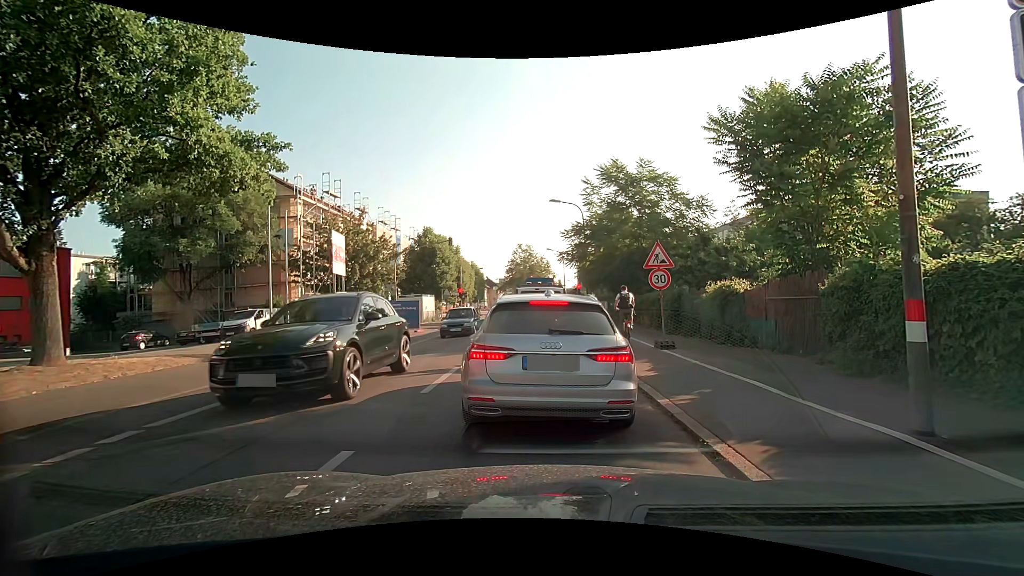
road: secondary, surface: asphalt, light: Day
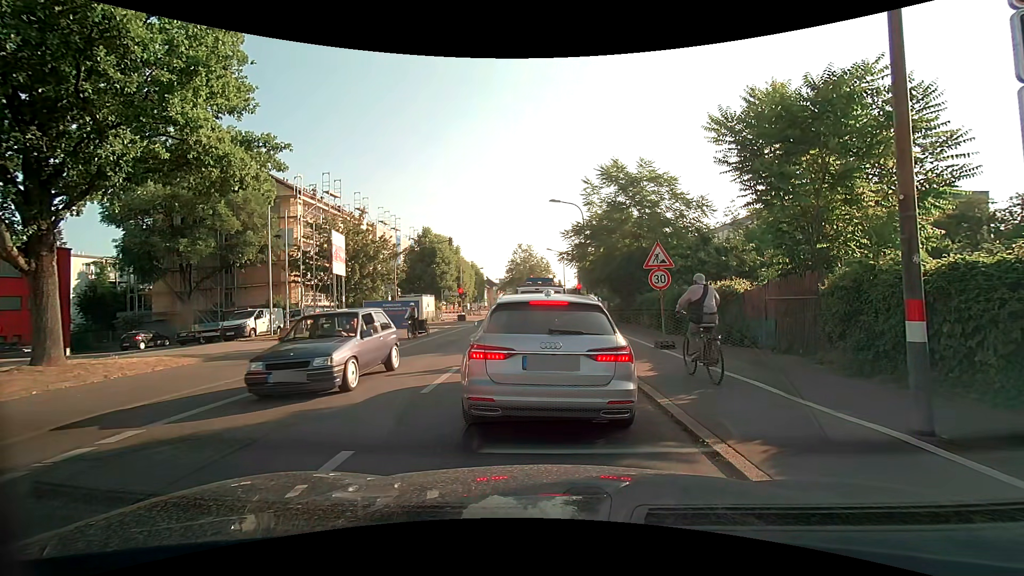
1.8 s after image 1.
(0.0, 0.0) m; 0°
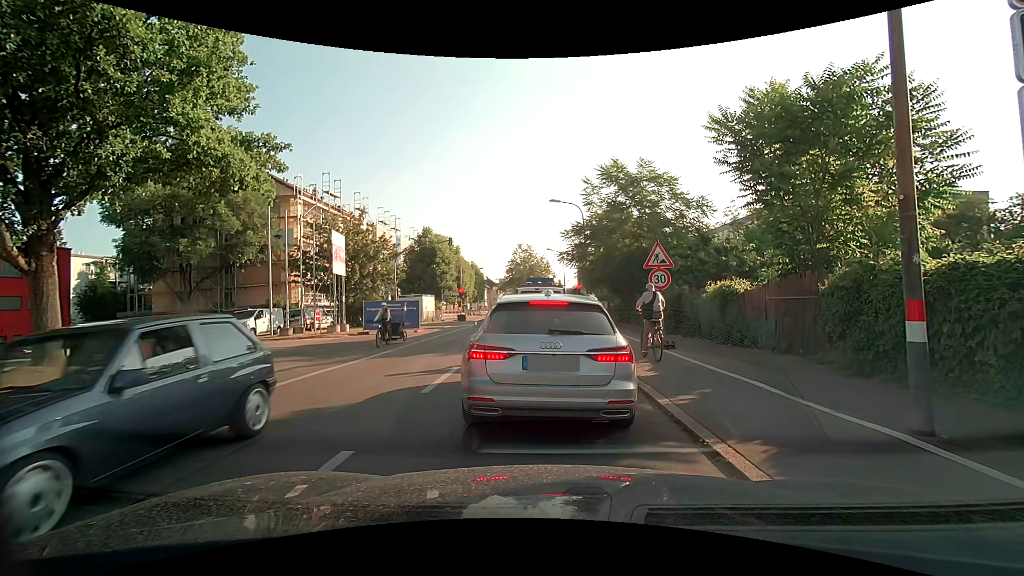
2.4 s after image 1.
(0.0, 0.0) m; 0°
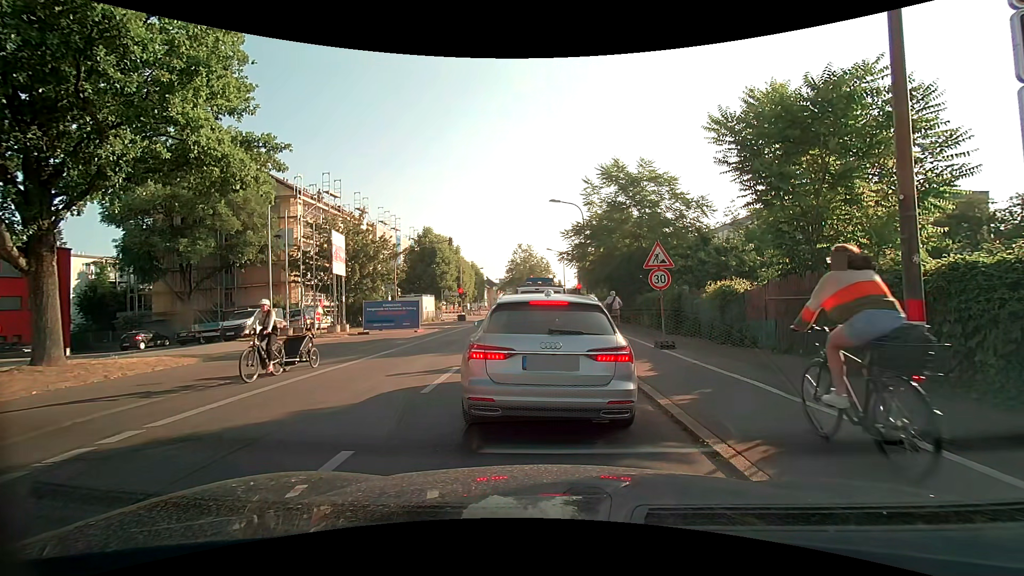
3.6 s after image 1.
(0.0, 0.0) m; 0°
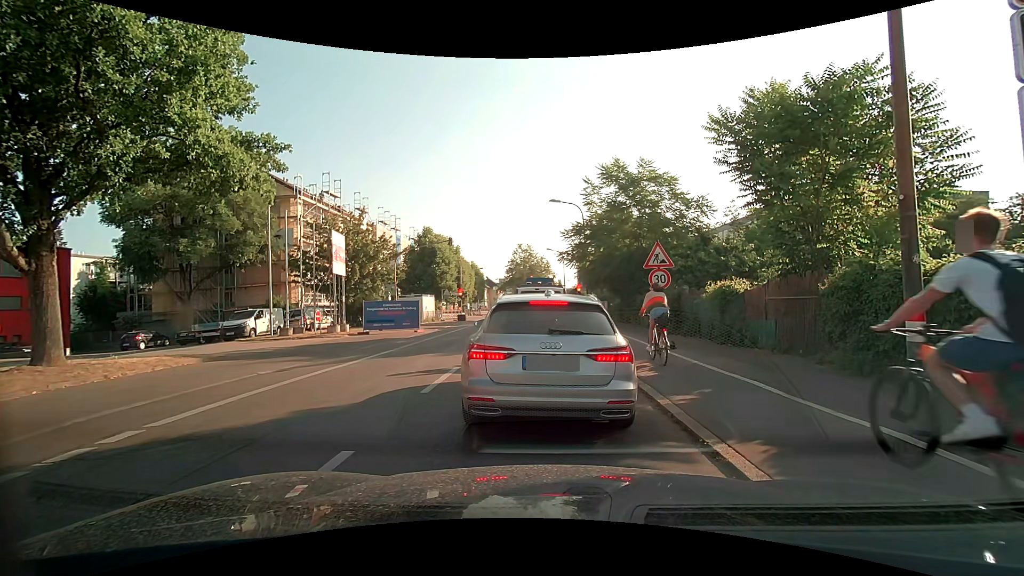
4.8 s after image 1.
(0.0, 0.0) m; 0°
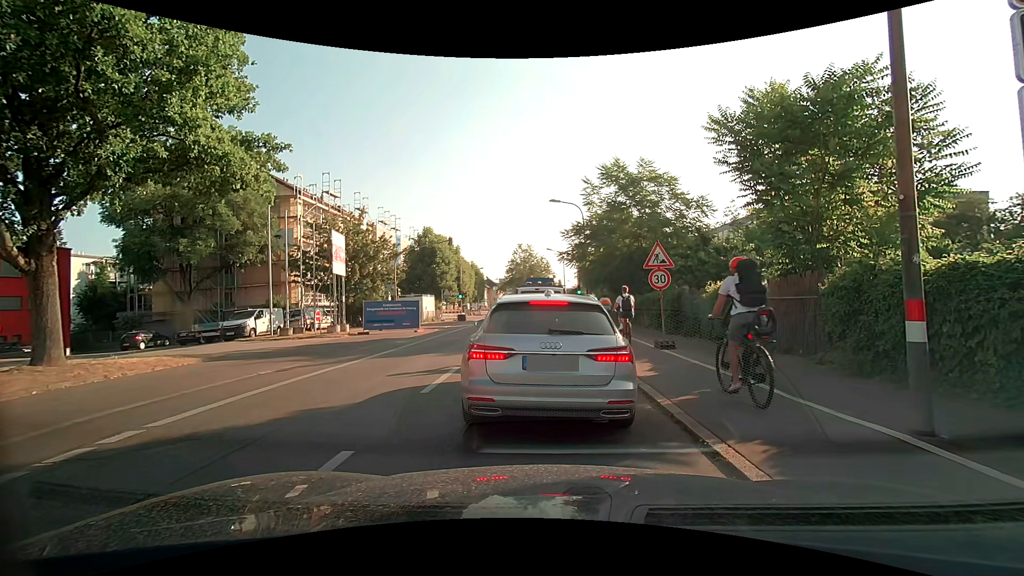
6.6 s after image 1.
(0.0, 0.0) m; 0°
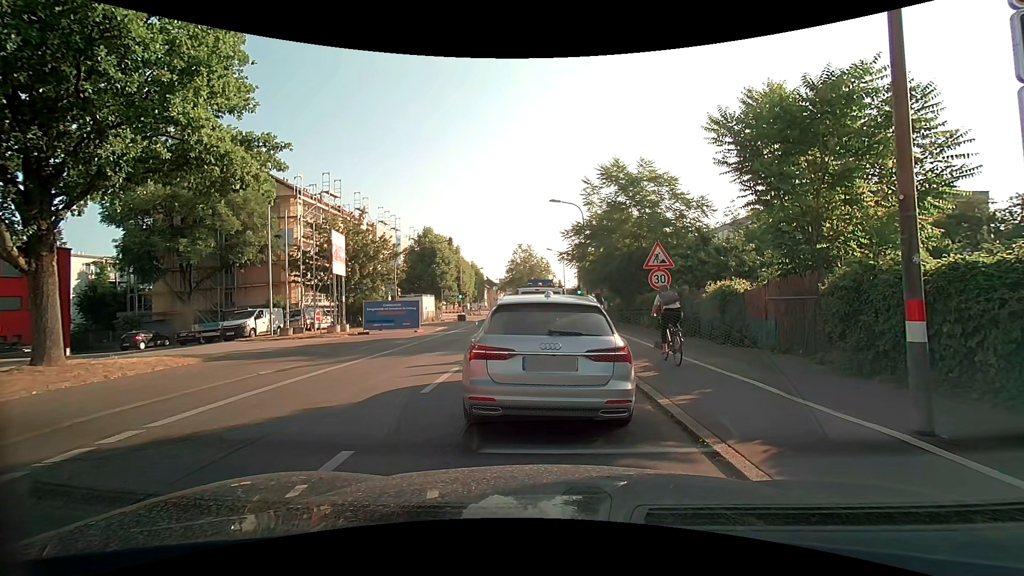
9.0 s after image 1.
(0.0, 0.0) m; 0°
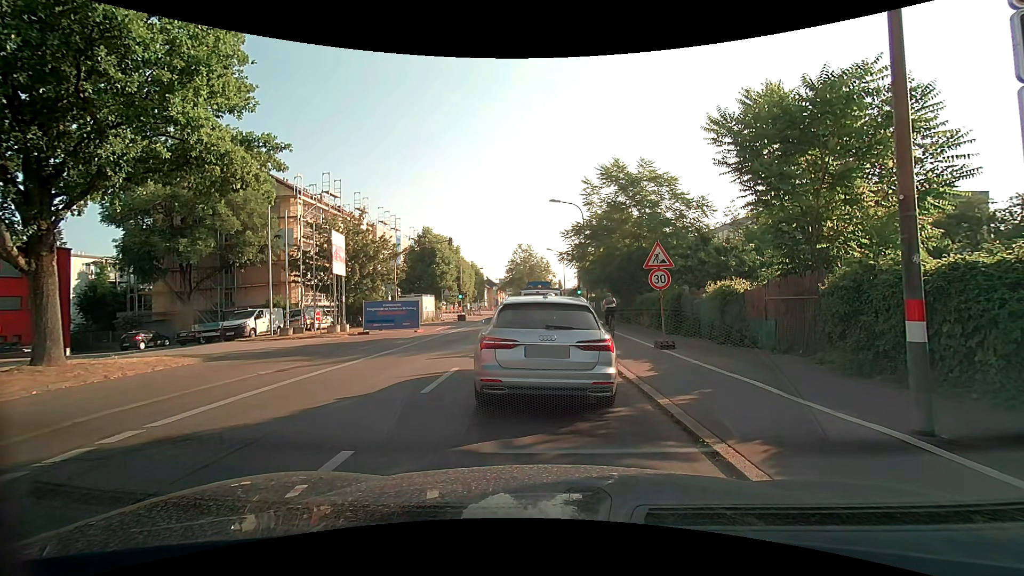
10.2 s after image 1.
(0.0, 0.0) m; 0°
(0, +10) (0, +20) (+1, +30) (+1, +40) (+1, +50) (+1, +60) (+1, +70) (+2, +80) (+4, +90) (+6, +99) m
